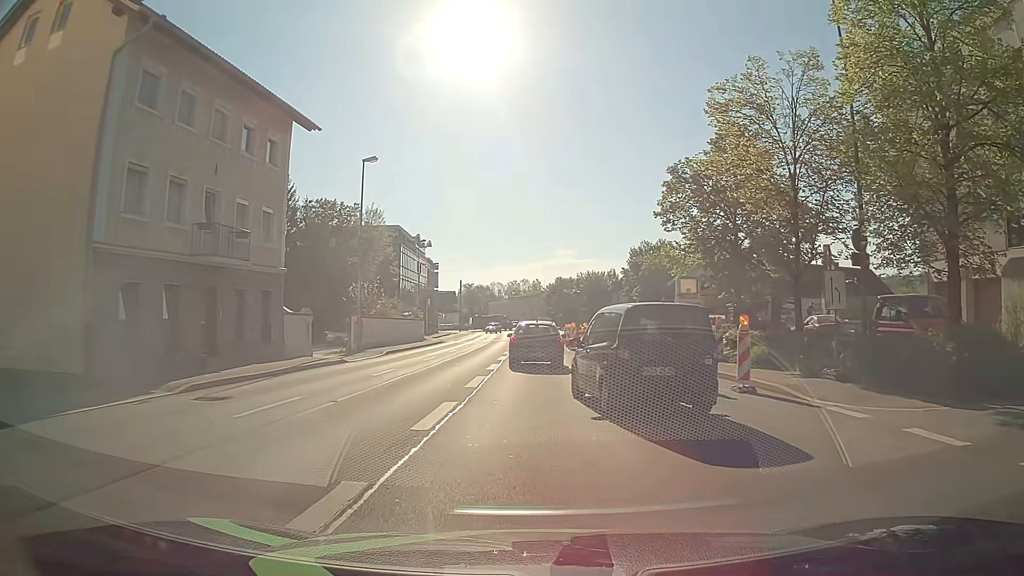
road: primary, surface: asphalt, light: Day
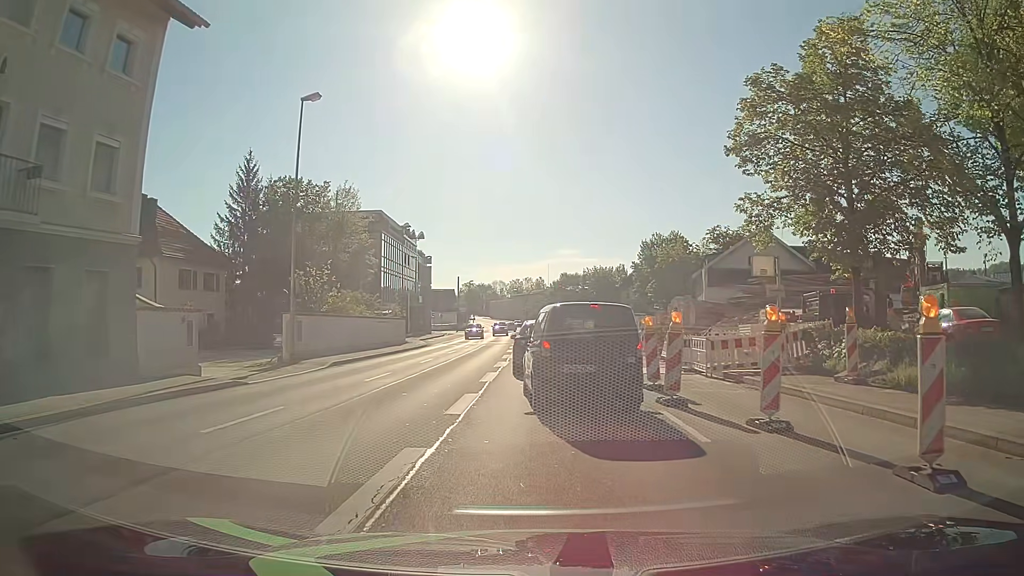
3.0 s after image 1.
(-0.1, +10.5) m; -2°
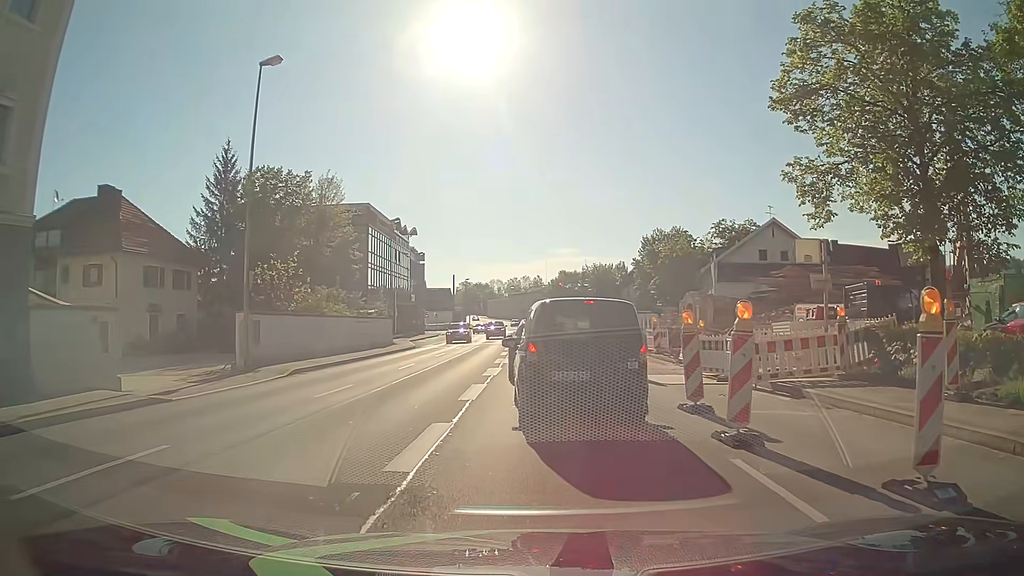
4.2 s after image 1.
(+0.1, +4.0) m; +1°
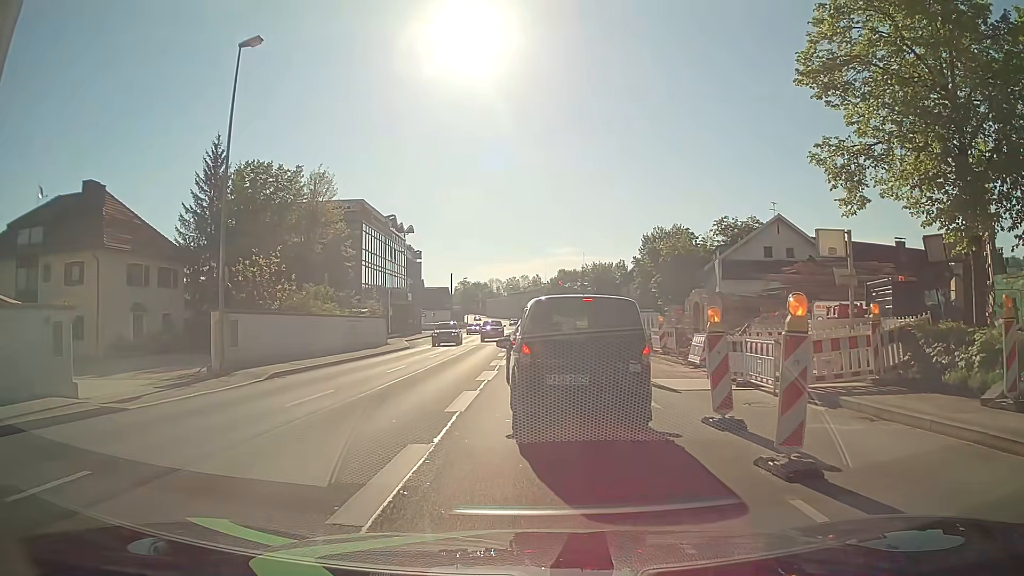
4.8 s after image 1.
(0.0, +1.6) m; 0°
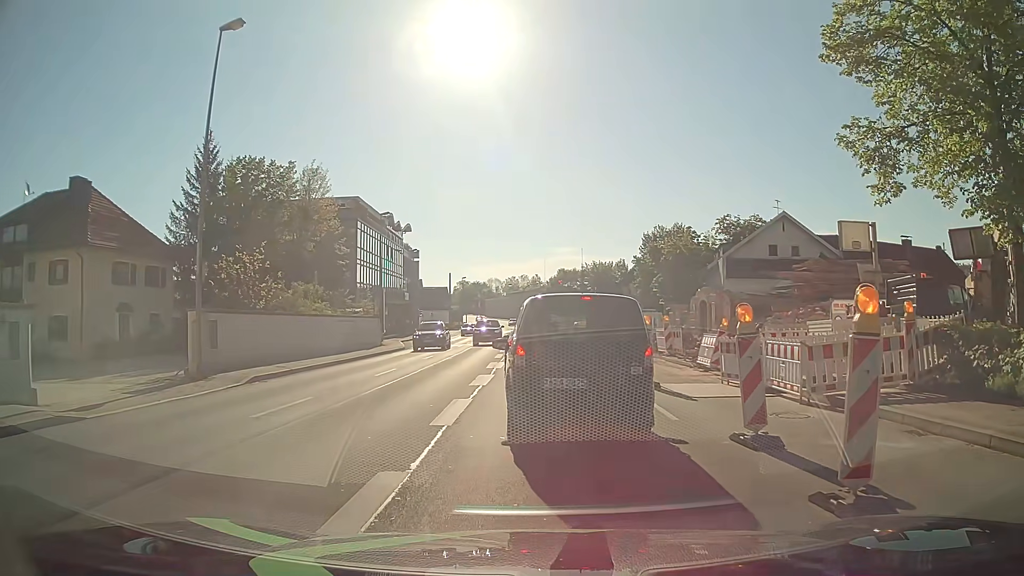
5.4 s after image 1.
(0.0, +1.4) m; +2°
